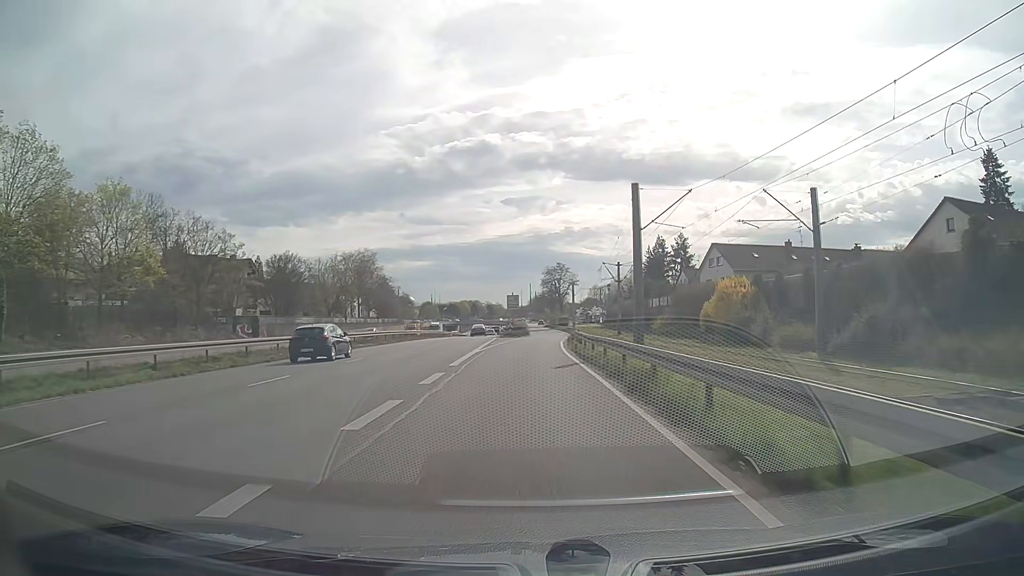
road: trunk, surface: asphalt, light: Day
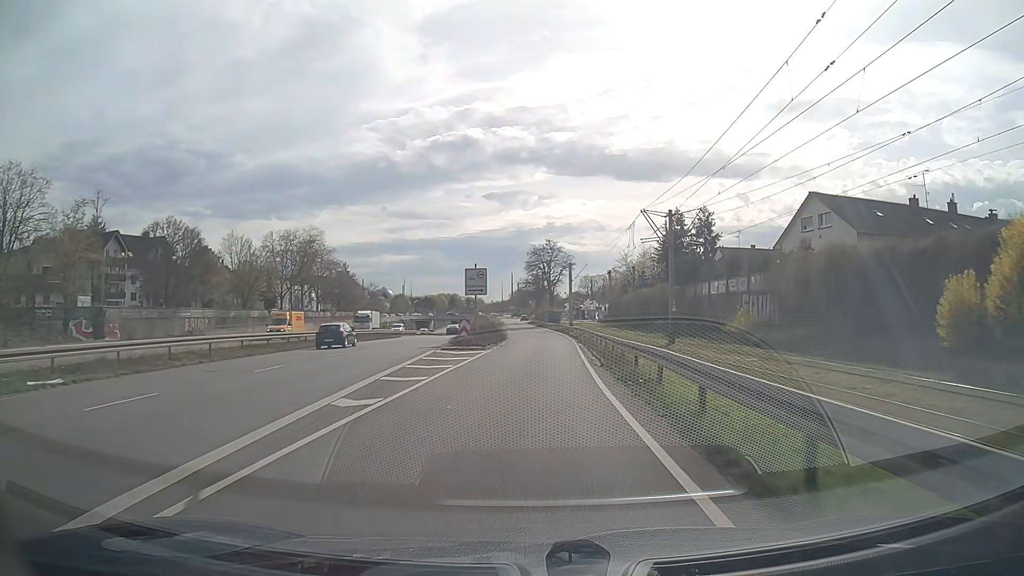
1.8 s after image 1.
(+0.2, +31.9) m; +1°
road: trunk_link
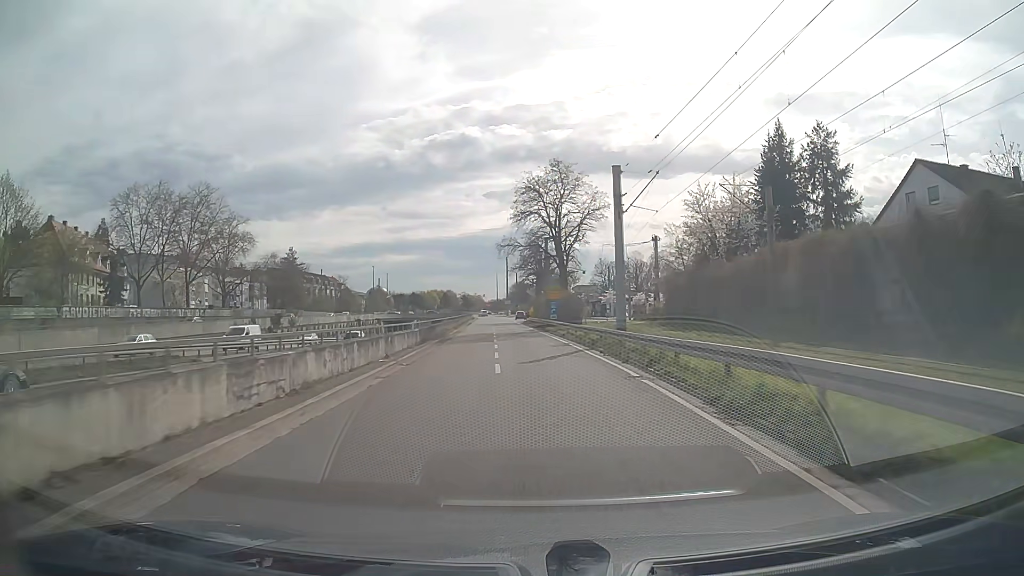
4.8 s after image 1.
(+1.0, +49.6) m; 0°
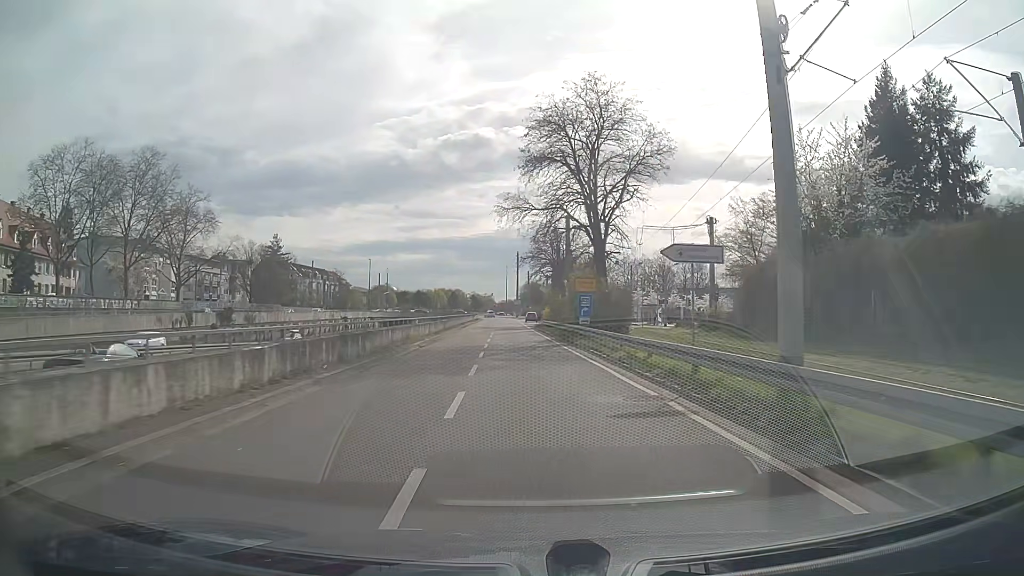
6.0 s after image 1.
(-0.1, +19.0) m; -1°
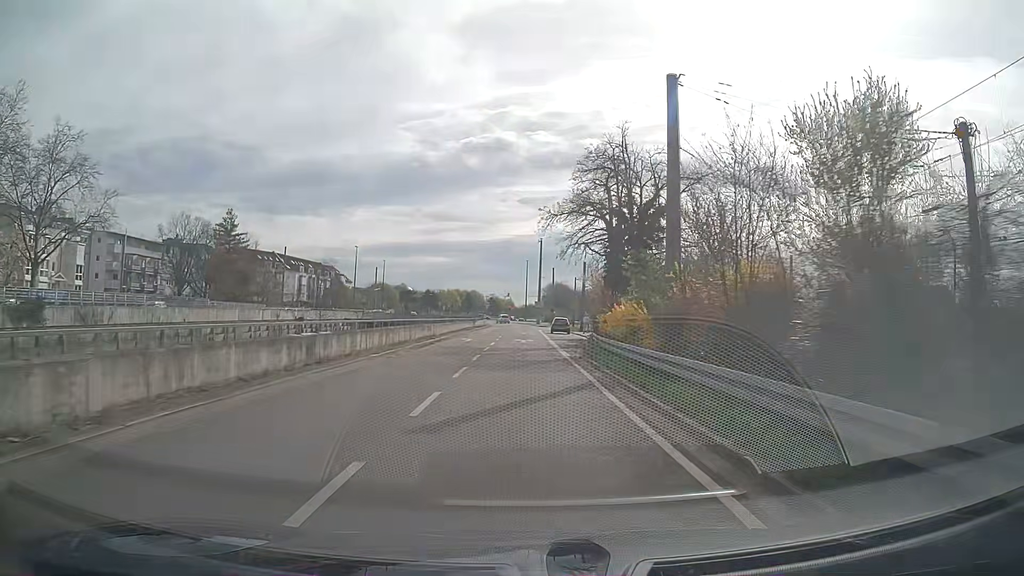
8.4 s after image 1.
(-0.3, +35.3) m; -1°
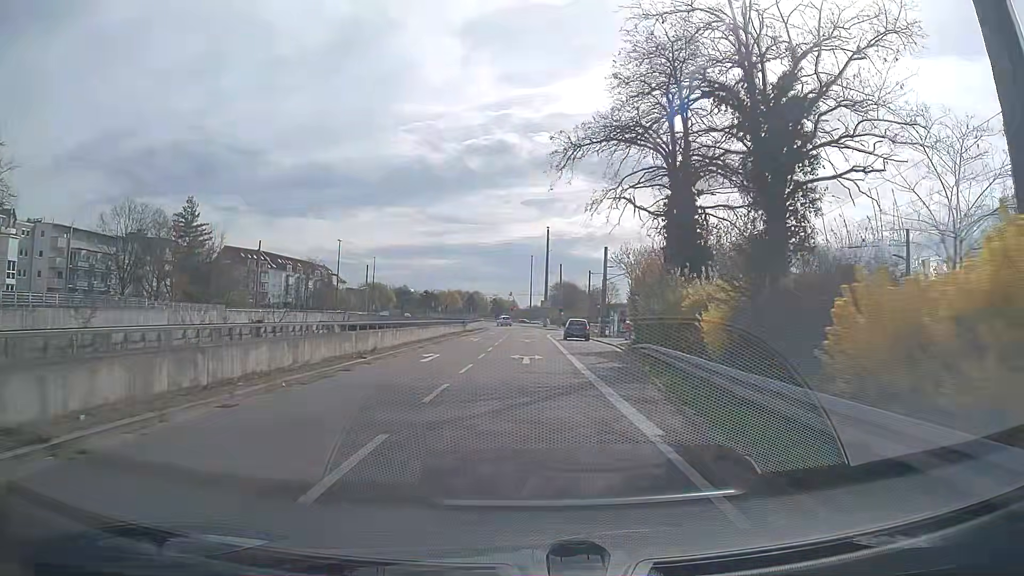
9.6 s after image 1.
(-0.3, +16.3) m; -1°
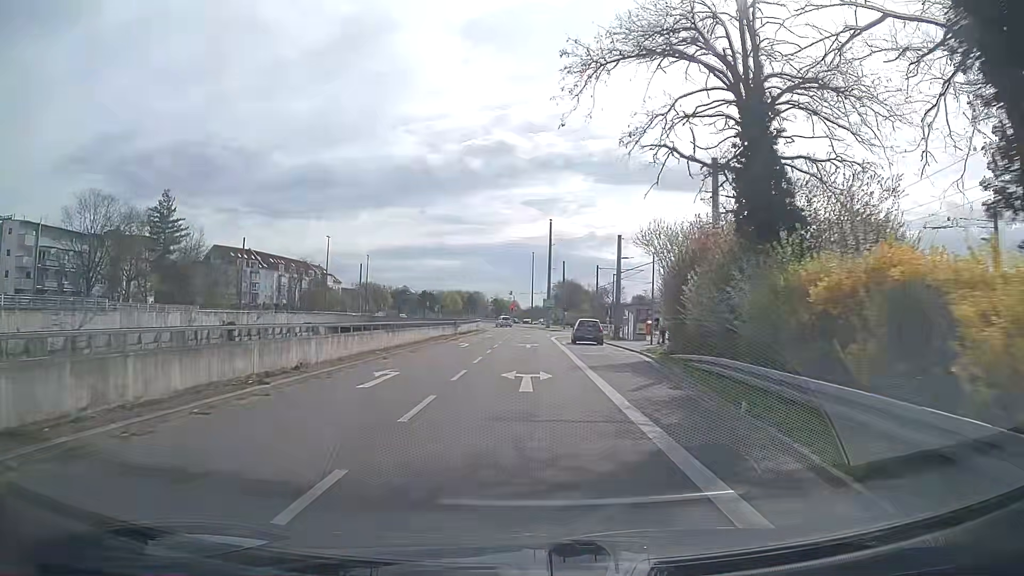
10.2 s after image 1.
(0.0, +7.9) m; 0°
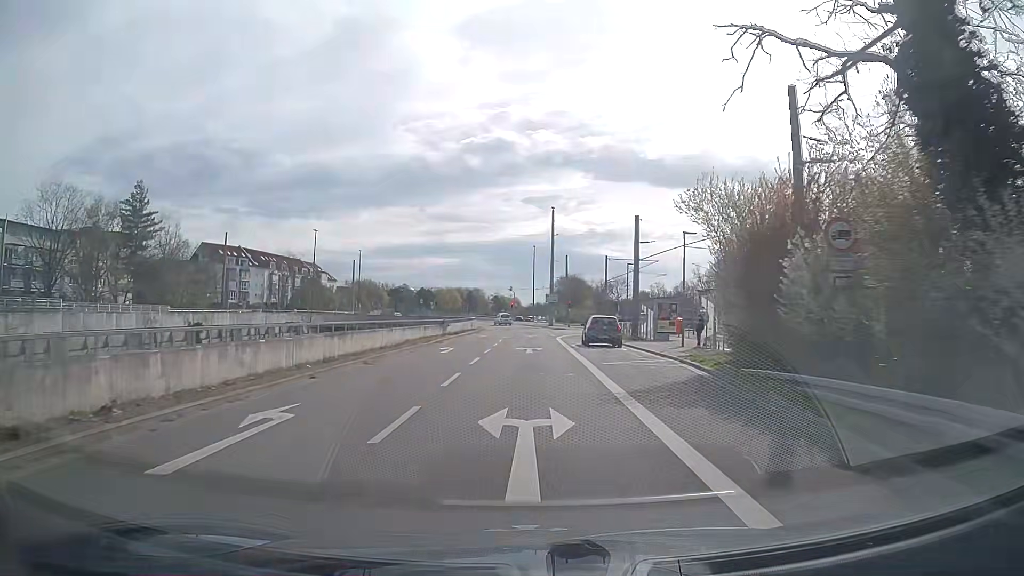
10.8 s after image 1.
(0.0, +7.7) m; 0°
(0, +10) (0, +20) (0, +30) (0, +40) (0, +50) (0, +60) (0, +70) (-2, +80) (-6, +89) (-10, +98) m
